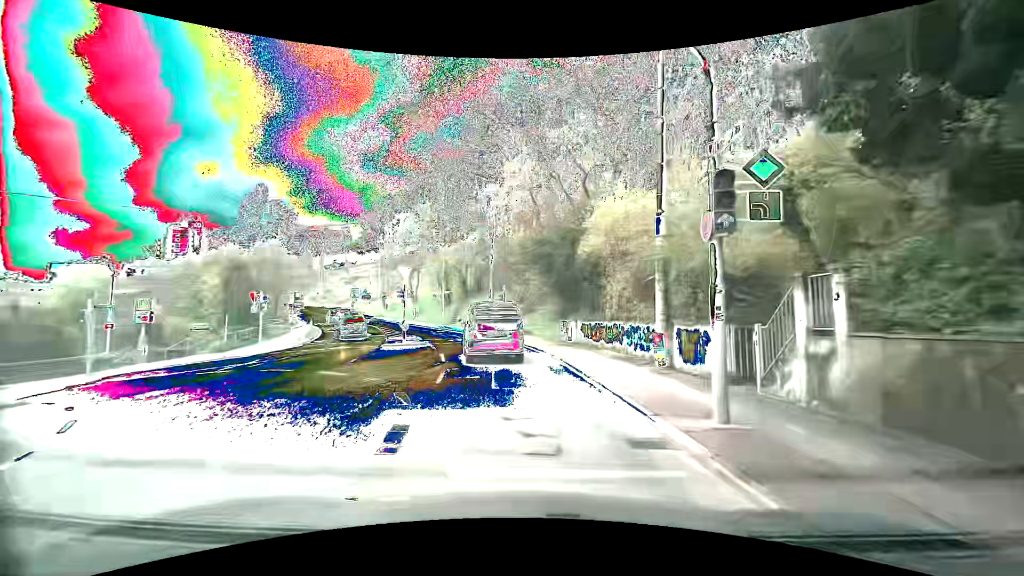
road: secondary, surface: asphalt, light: Day
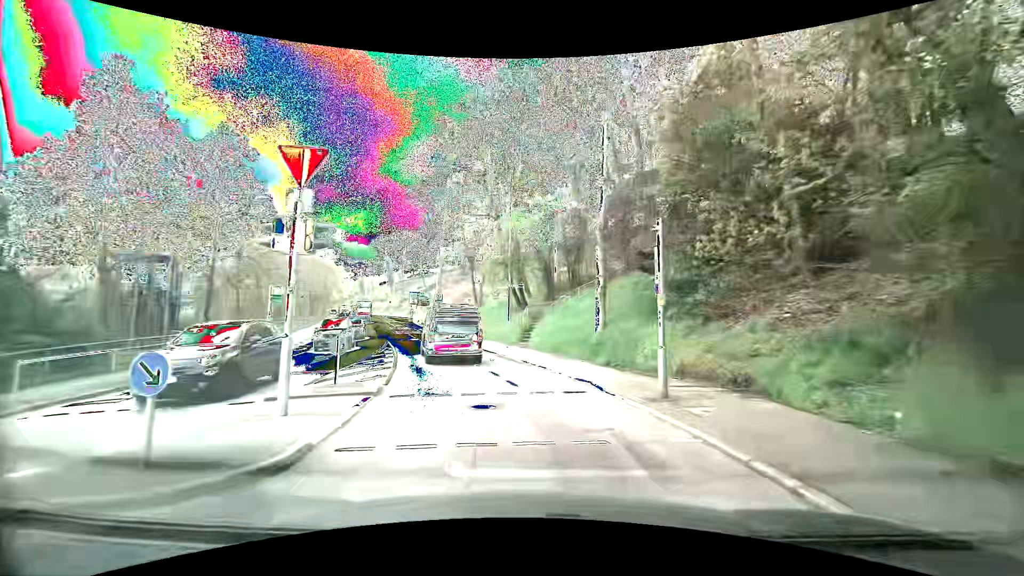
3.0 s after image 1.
(-1.9, +23.0) m; -11°
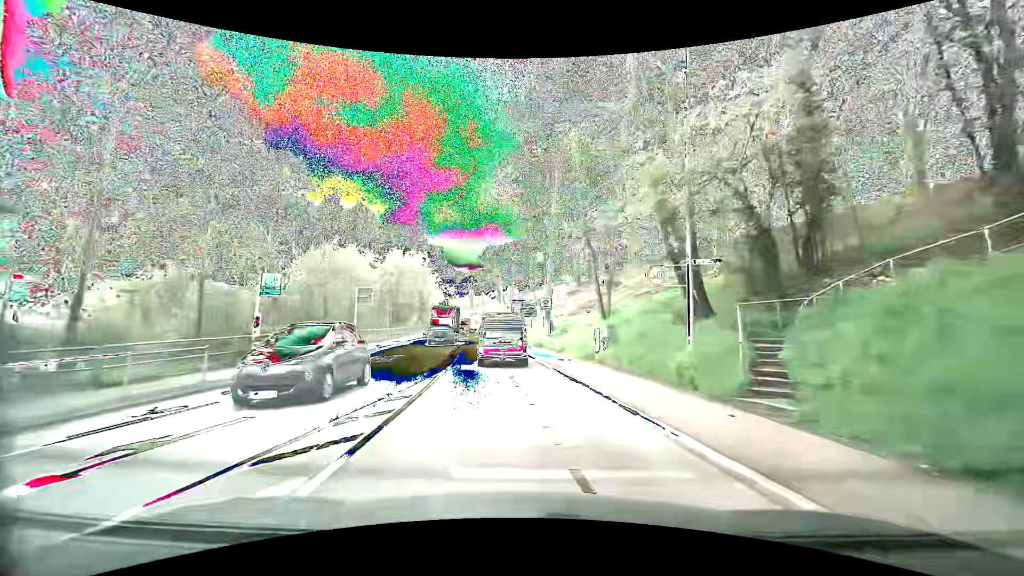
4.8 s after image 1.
(-1.9, +15.3) m; -13°
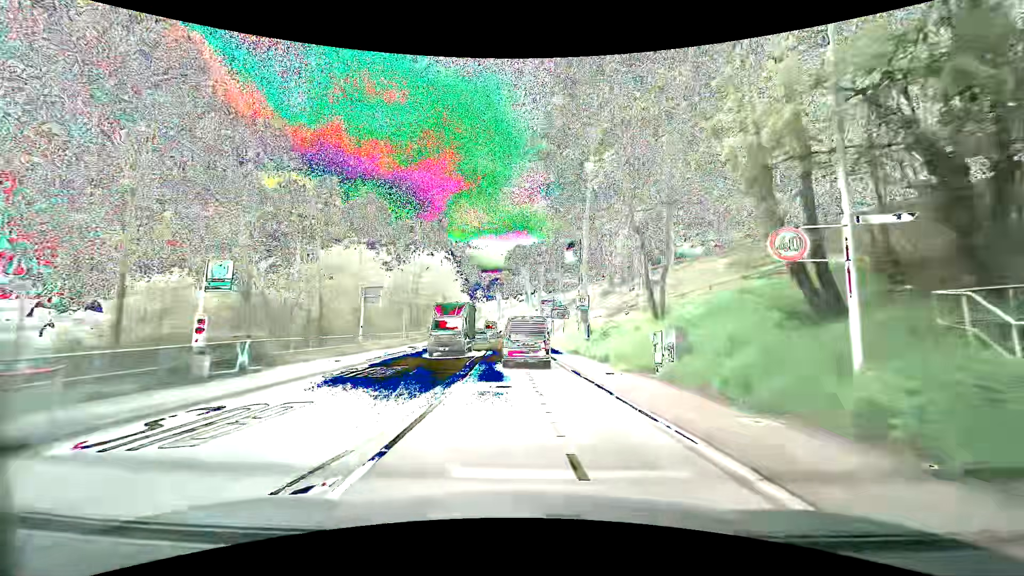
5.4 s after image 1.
(-0.2, +5.3) m; -4°
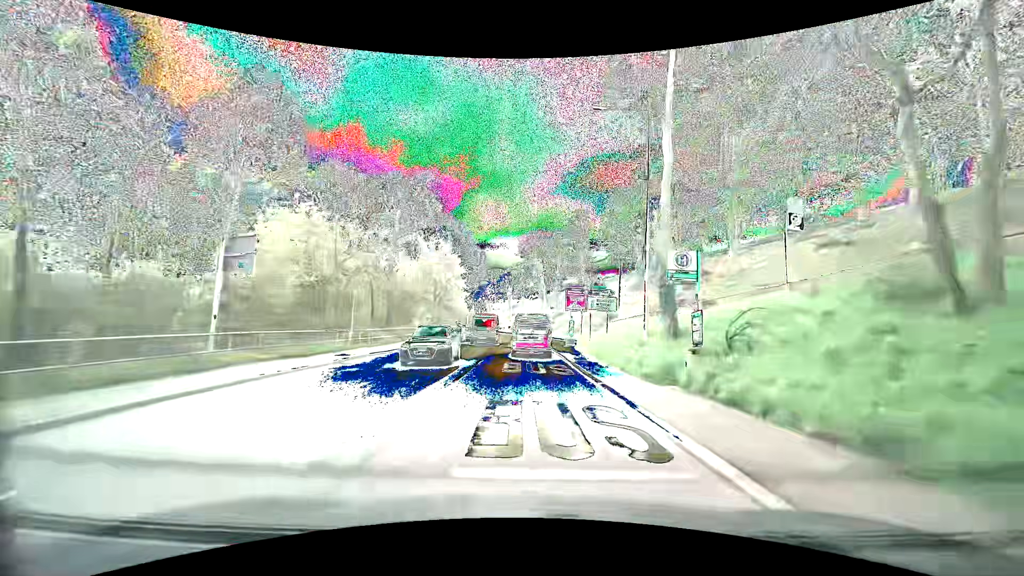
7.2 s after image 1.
(-0.3, +16.4) m; -2°
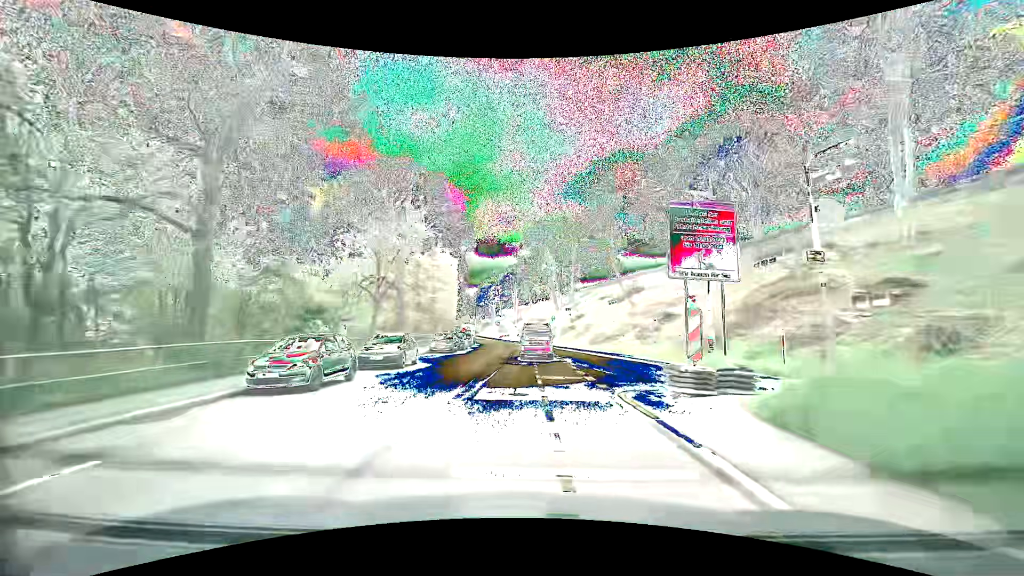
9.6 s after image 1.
(0.0, +23.3) m; 0°
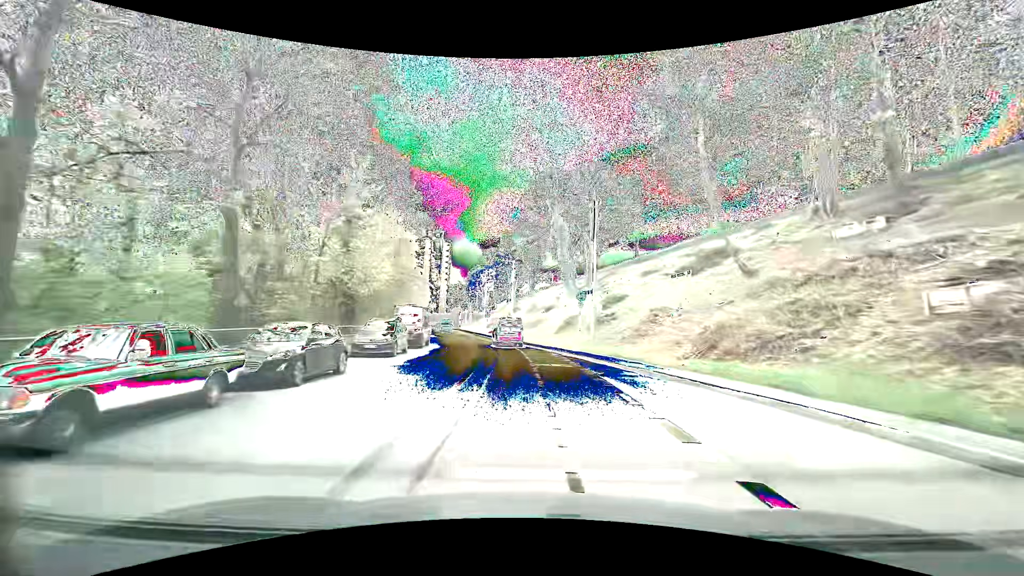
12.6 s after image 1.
(-0.2, +30.2) m; 0°
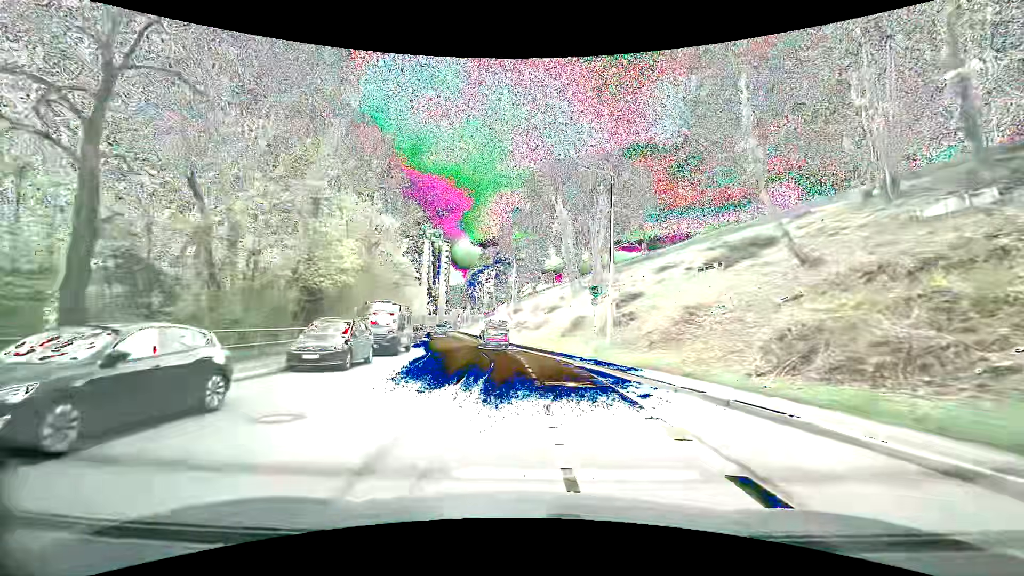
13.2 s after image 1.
(0.0, +5.8) m; 0°
(0, +10) (-1, +20) (-2, +30) (-3, +40) (-5, +50) (-7, +59) (-9, +69) (-11, +79) (-13, +89) (-15, +99) m
